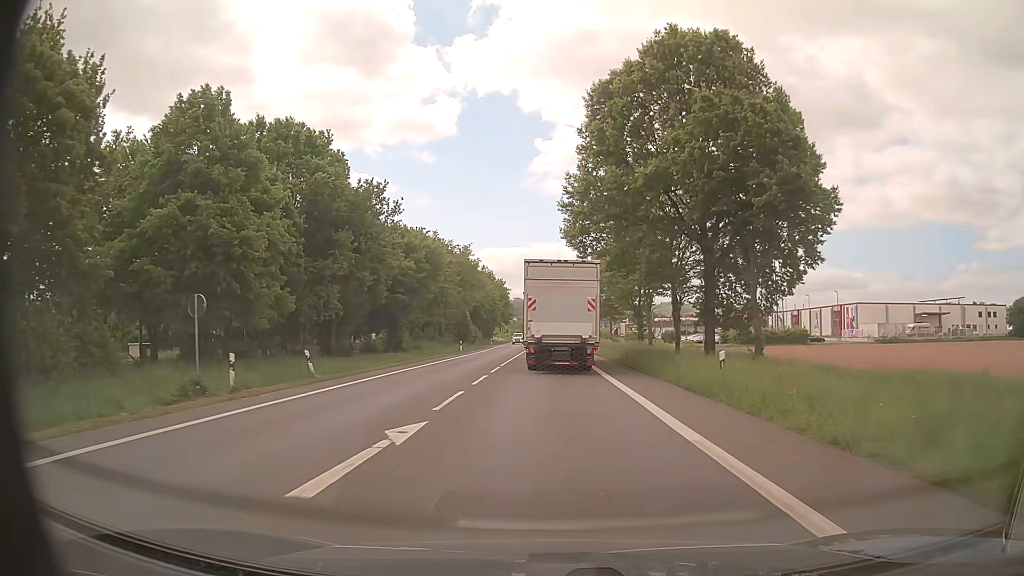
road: primary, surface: asphalt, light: Day
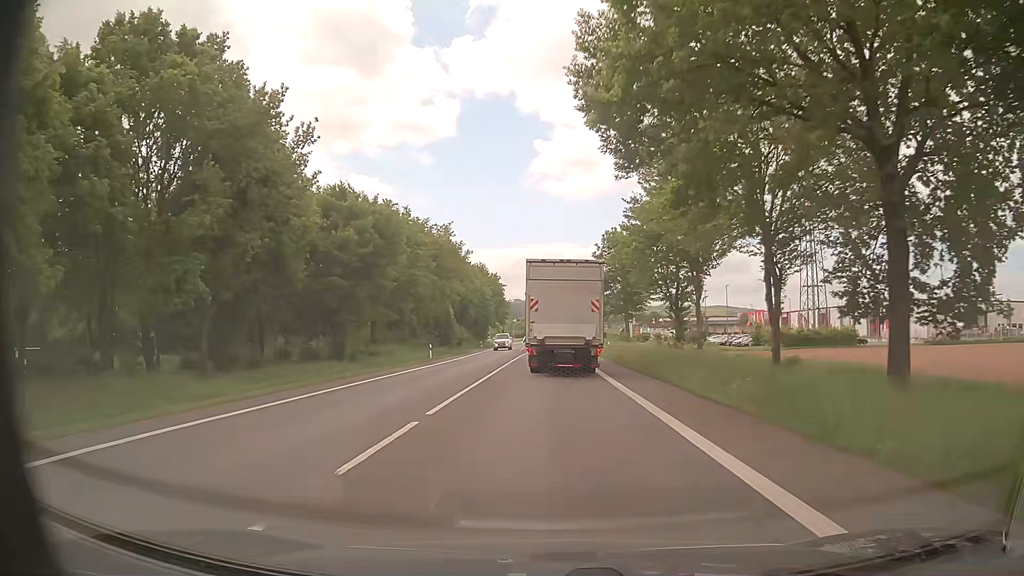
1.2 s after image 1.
(0.0, +17.6) m; 0°
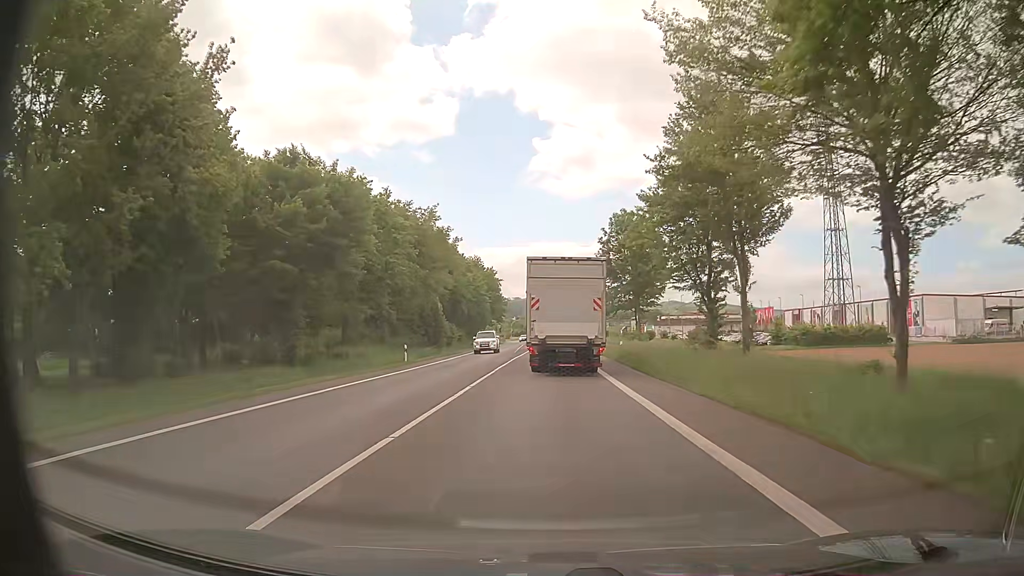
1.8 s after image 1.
(0.0, +8.7) m; 0°
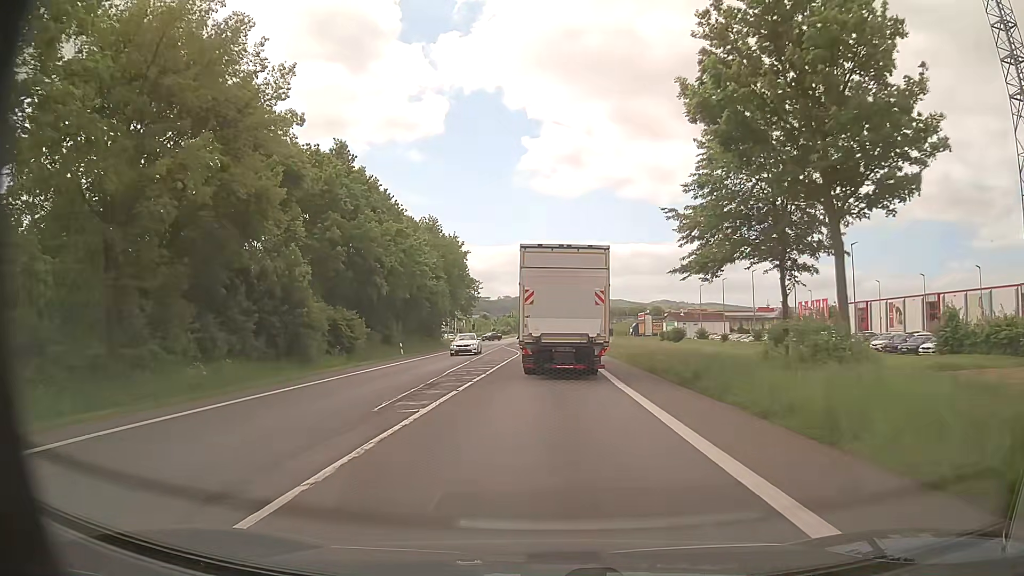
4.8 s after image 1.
(+0.3, +41.2) m; +1°
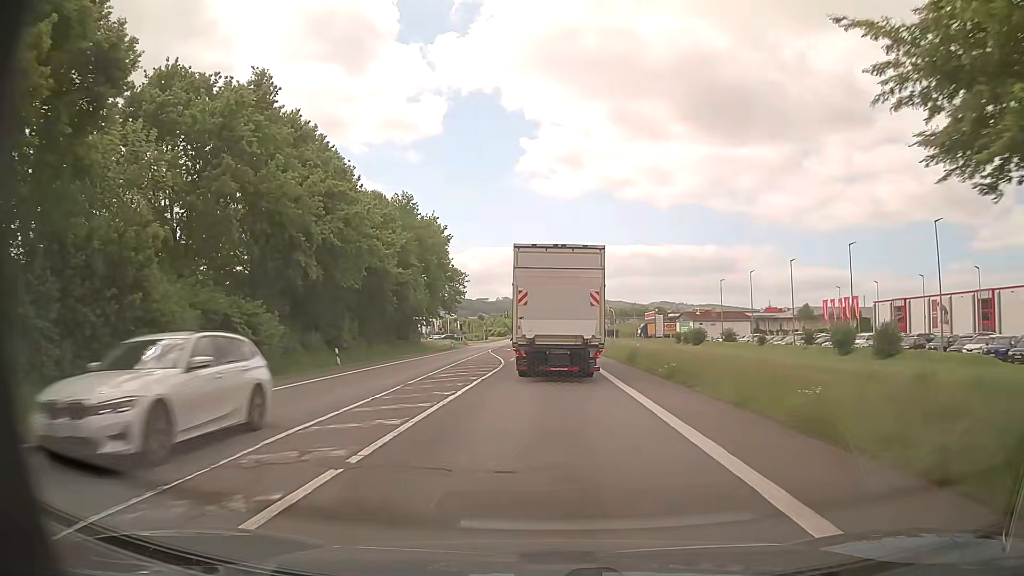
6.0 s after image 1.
(+0.1, +15.2) m; +1°
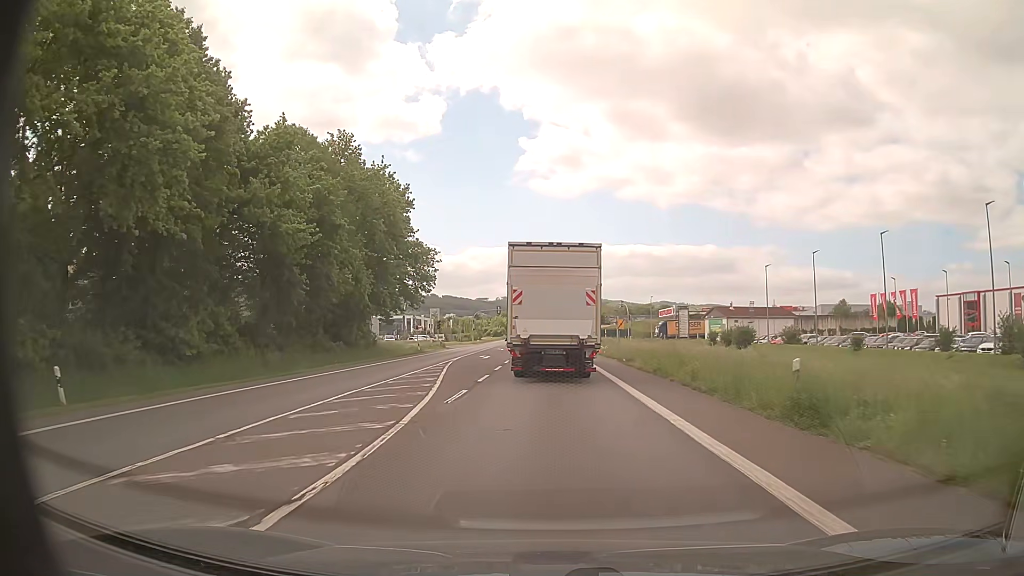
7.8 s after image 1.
(-0.2, +22.1) m; 0°
(0, +10) (0, +20) (0, +30) (0, +40) (0, +50) (0, +60) (-1, +70) (-1, +80) (-1, +90) (-1, +100) m
